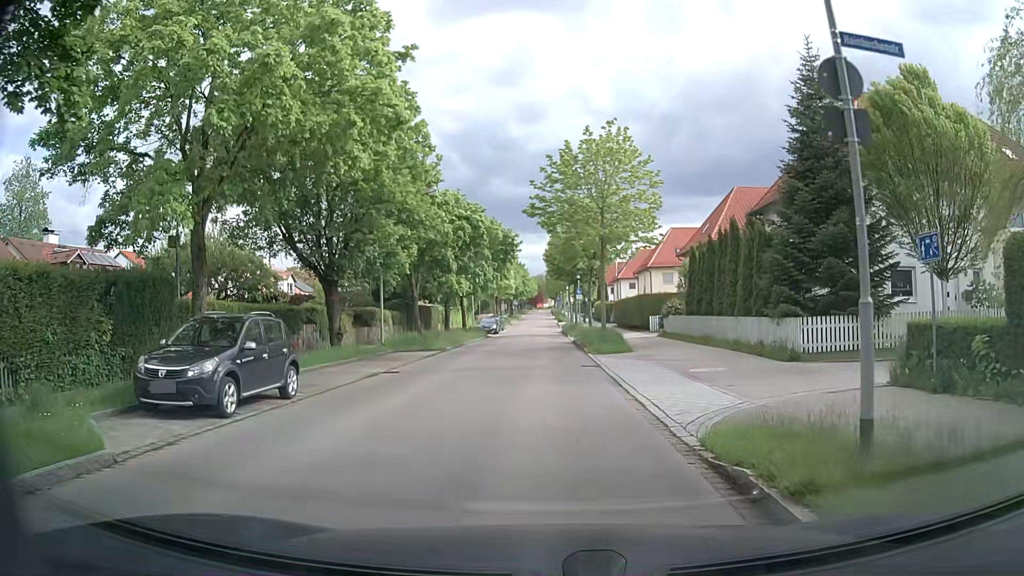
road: residential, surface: asphalt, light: Day
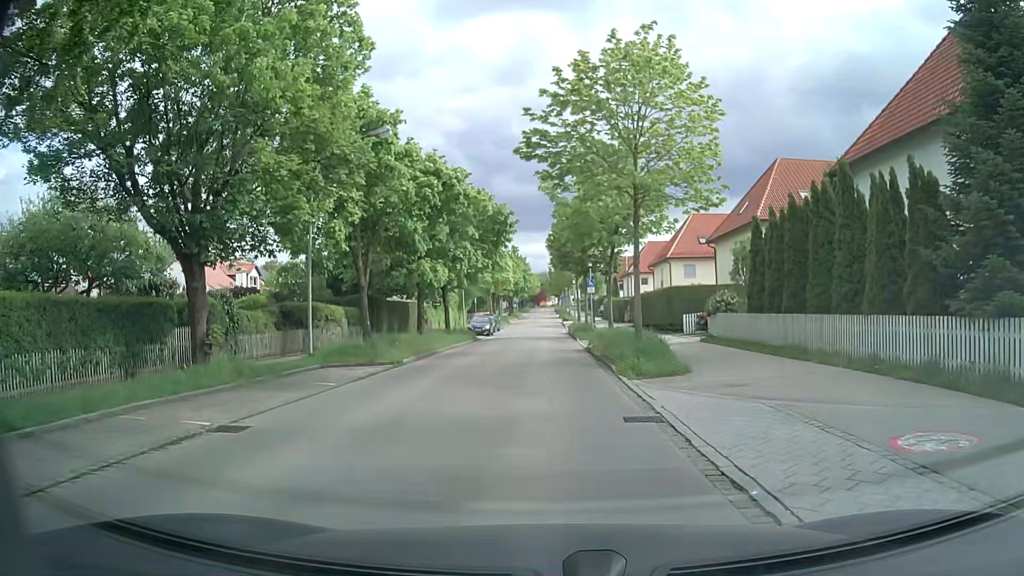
(-0.1, +10.2) m; 0°
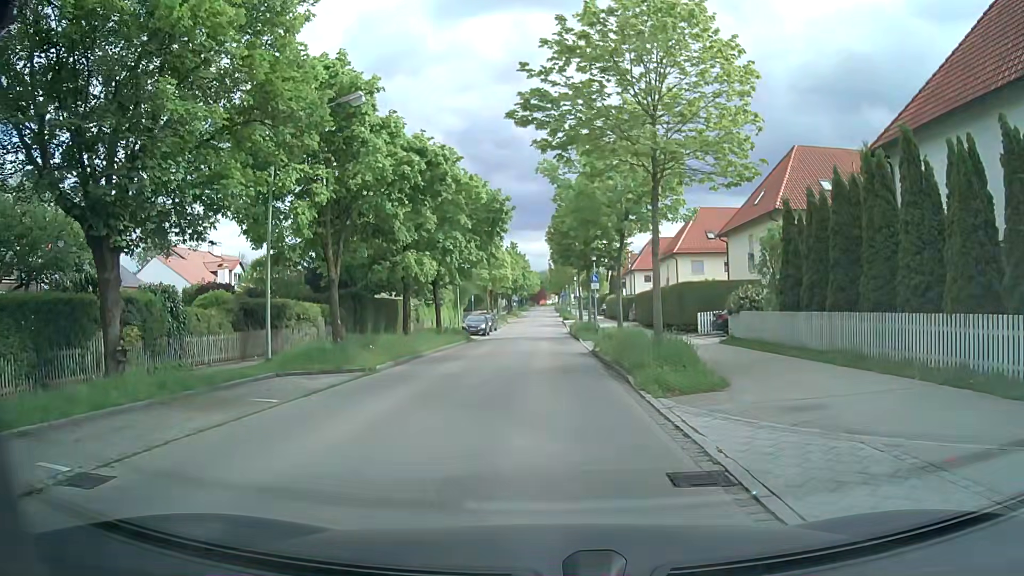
(0.0, +3.4) m; -1°
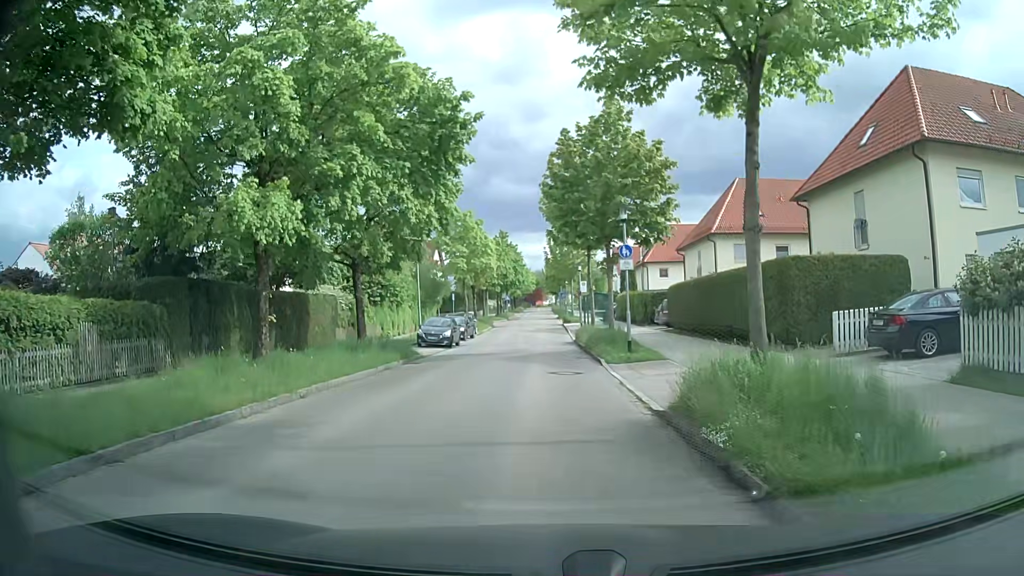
(+0.1, +15.5) m; +1°
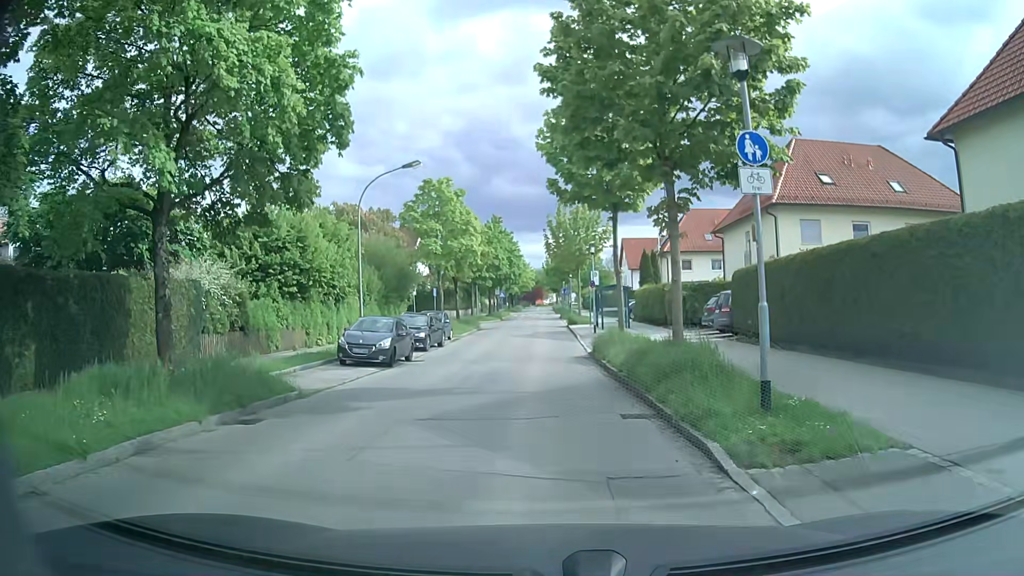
(-0.2, +12.7) m; 0°
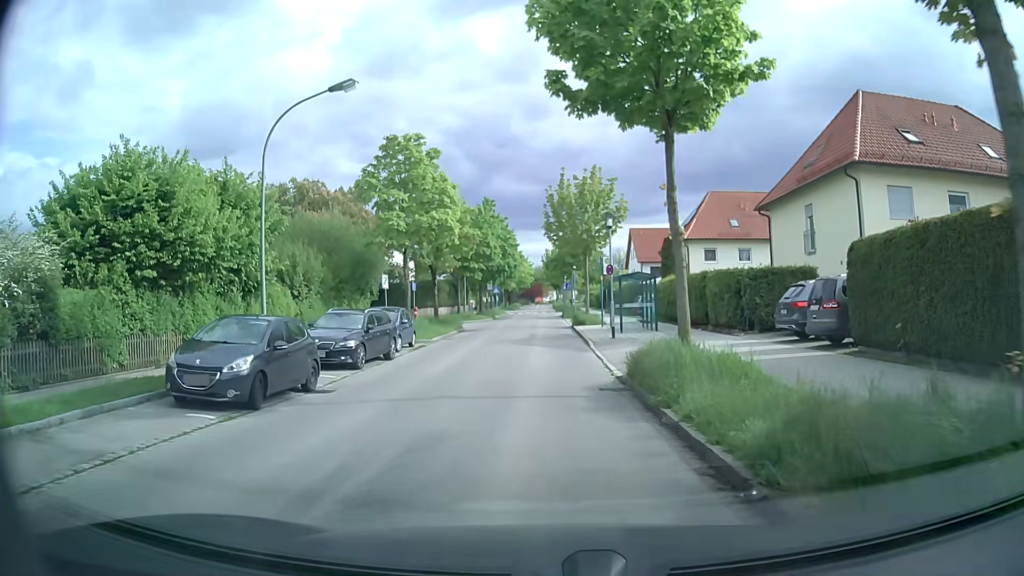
(-0.2, +9.7) m; -2°
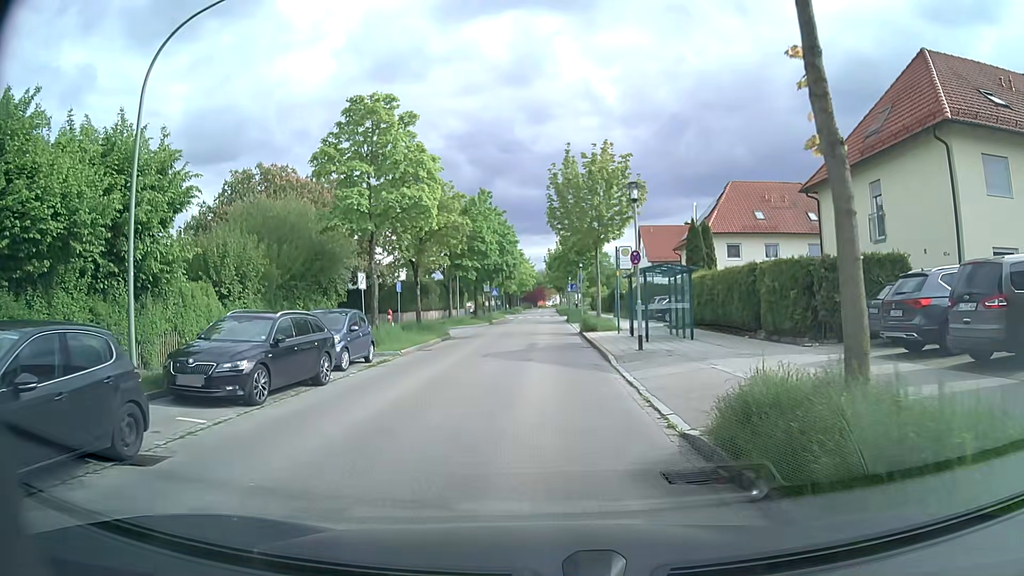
(0.0, +6.5) m; -1°
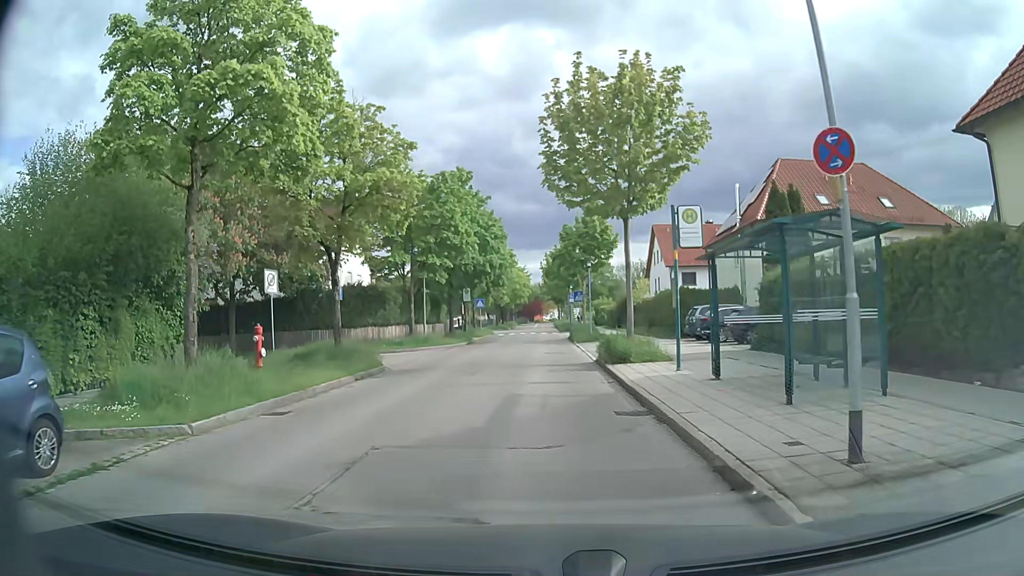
(+0.4, +13.2) m; +2°
(0, +10) (0, +20) (0, +30) (0, +40) (0, +50) (0, +60) (0, +70) (0, +80) (0, +90) (+1, +100) m
